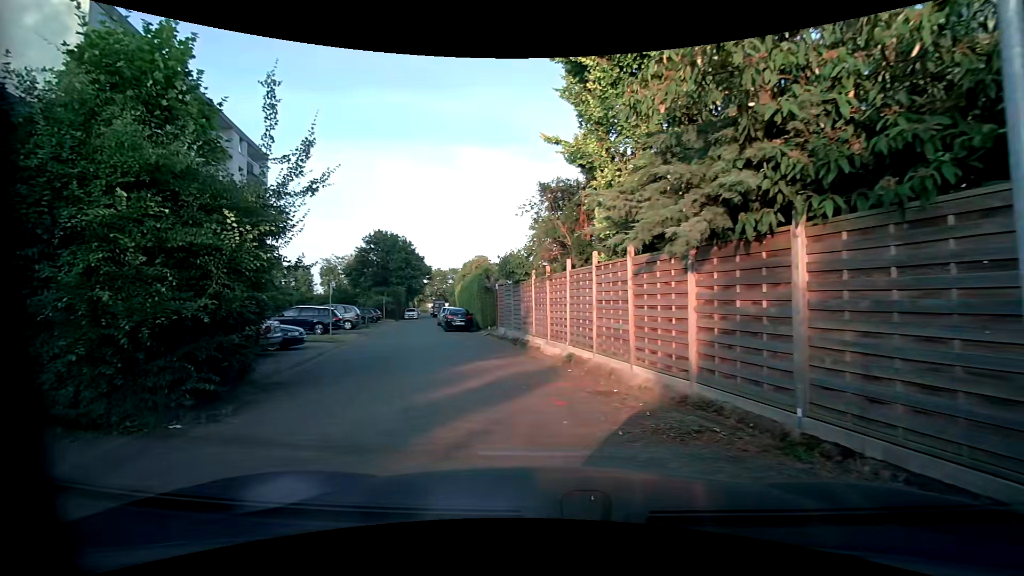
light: Day
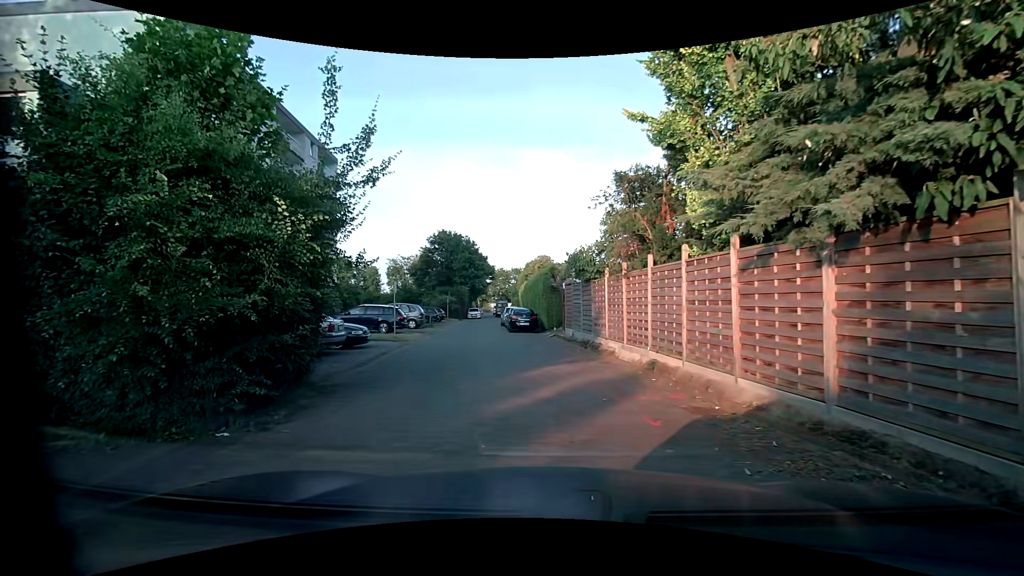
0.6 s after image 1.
(-0.1, +1.0) m; -5°
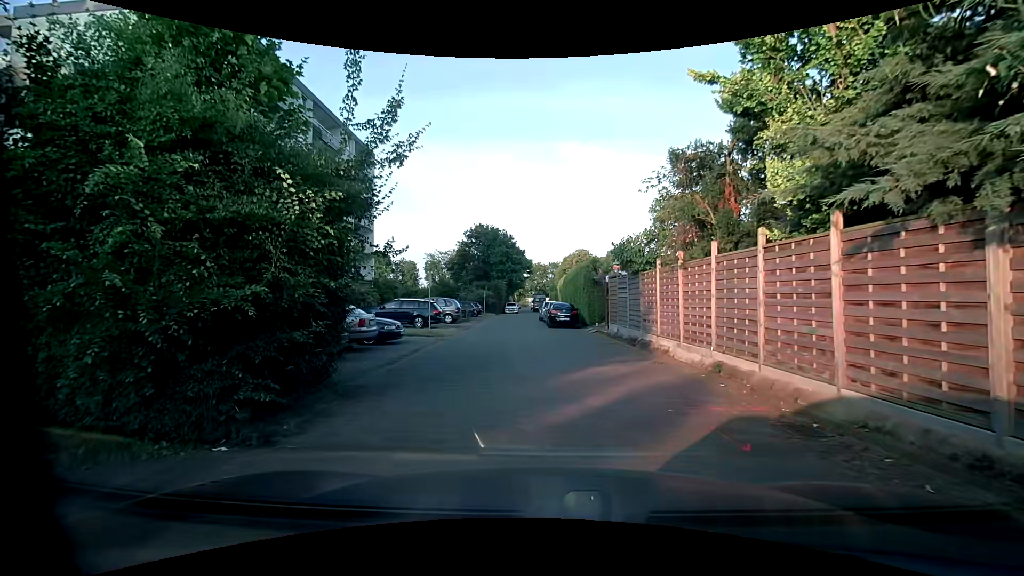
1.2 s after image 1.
(0.0, +1.1) m; -6°
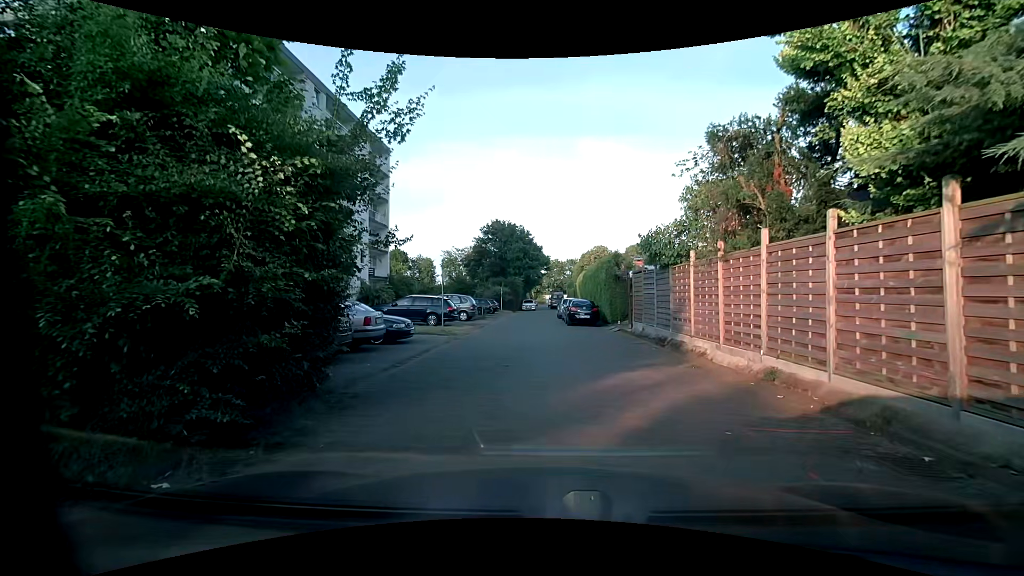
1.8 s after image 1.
(0.0, +1.2) m; -1°
